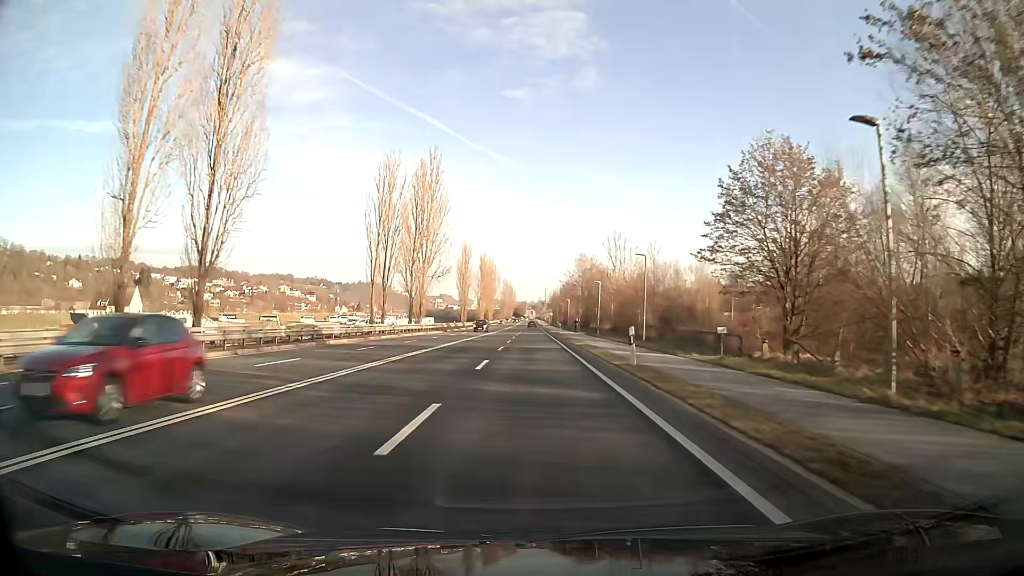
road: primary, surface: asphalt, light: Day
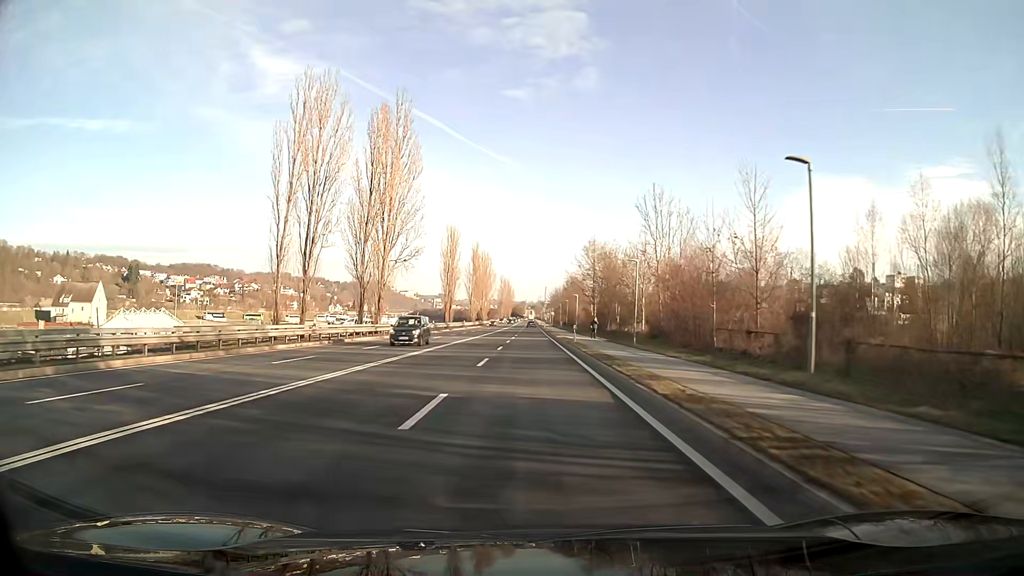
(0.0, +22.5) m; 0°
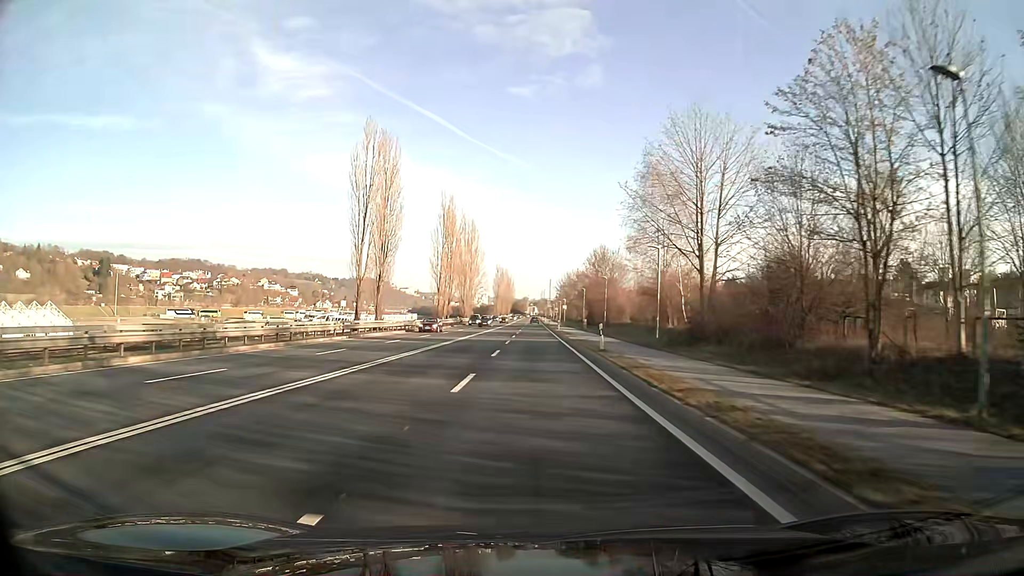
(-0.2, +56.2) m; 0°
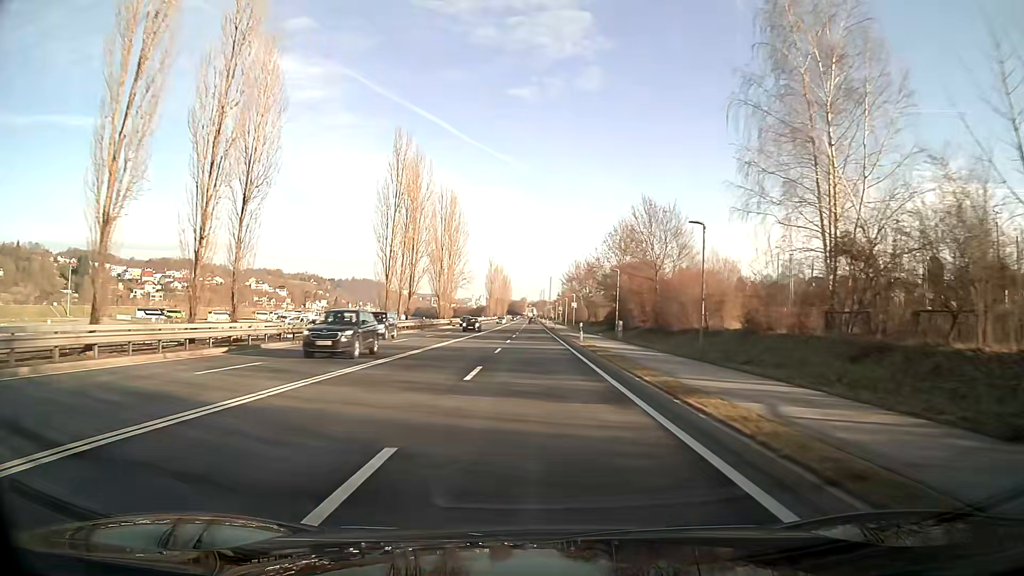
(+0.1, +33.7) m; 0°
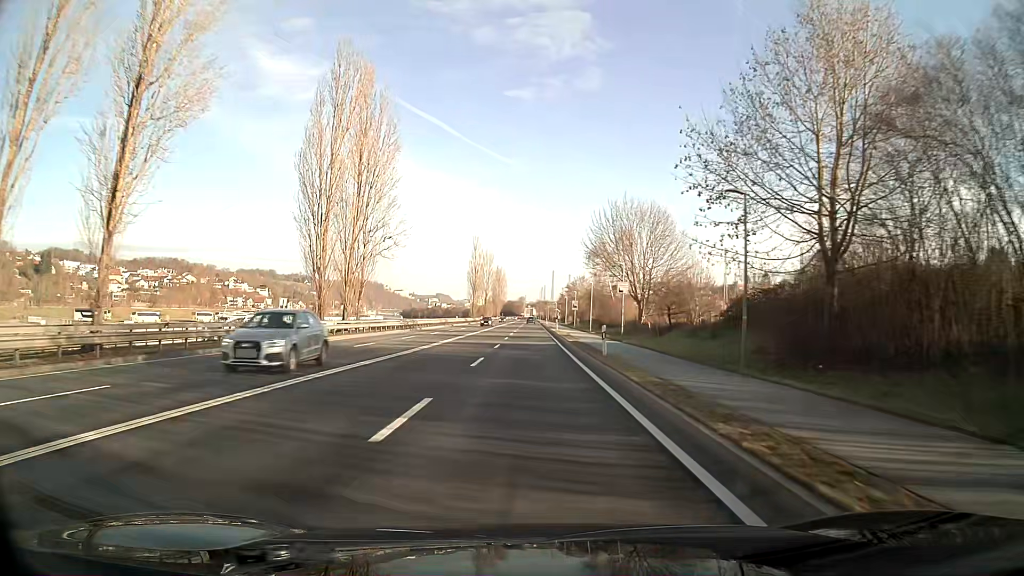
(+0.1, +55.9) m; 0°
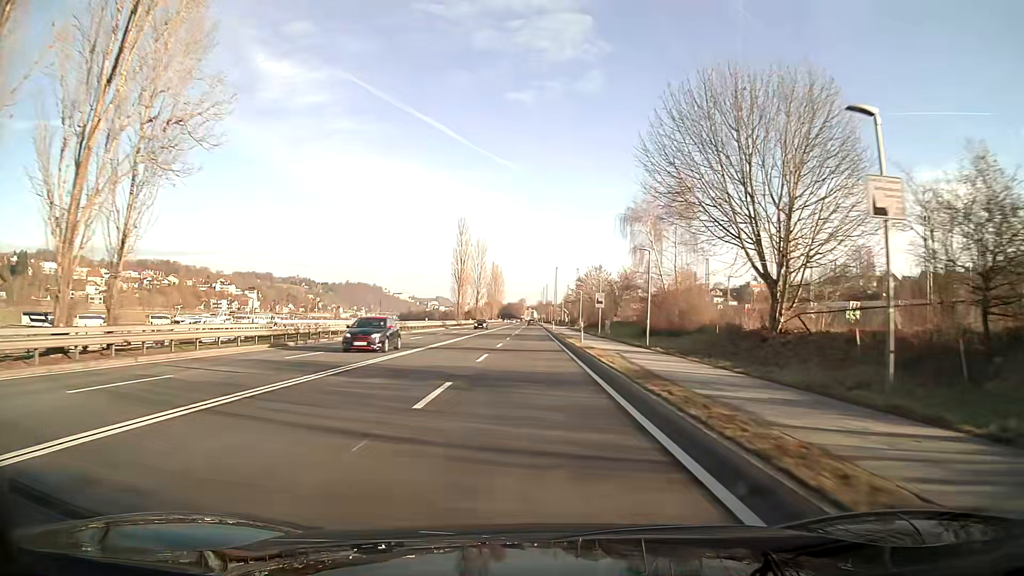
(0.0, +33.4) m; 0°
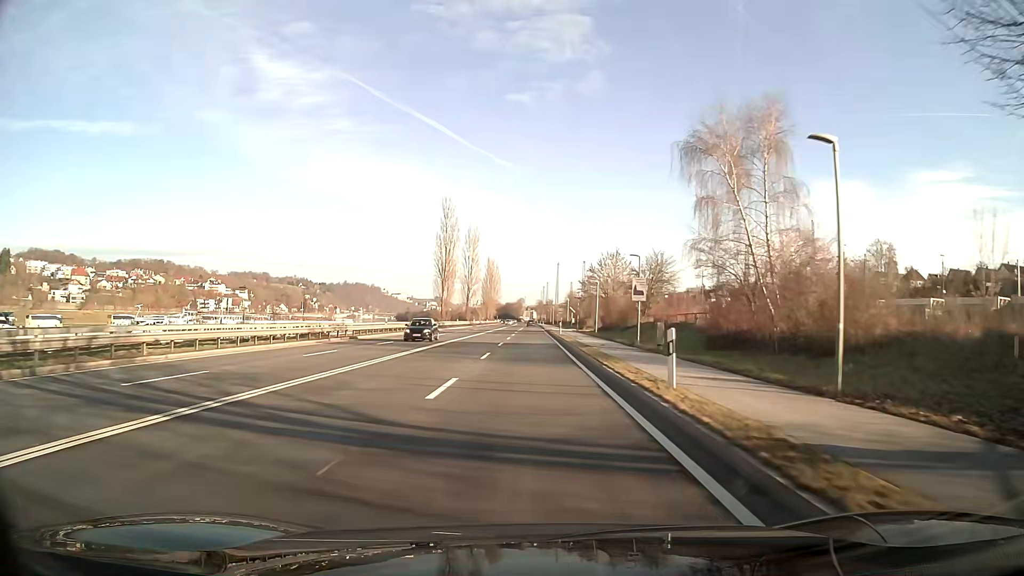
(0.0, +22.1) m; 0°
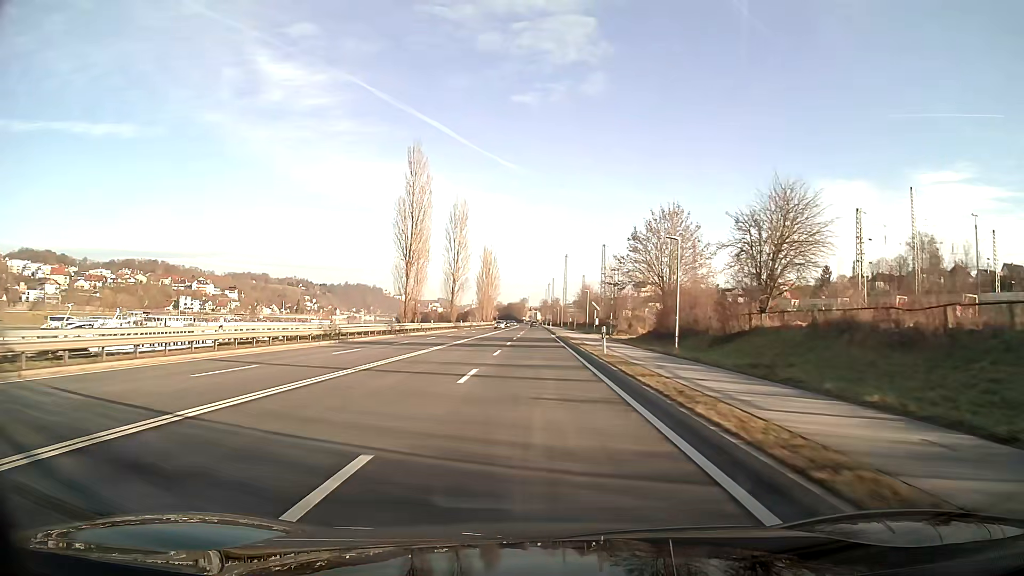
(0.0, +33.1) m; 0°
